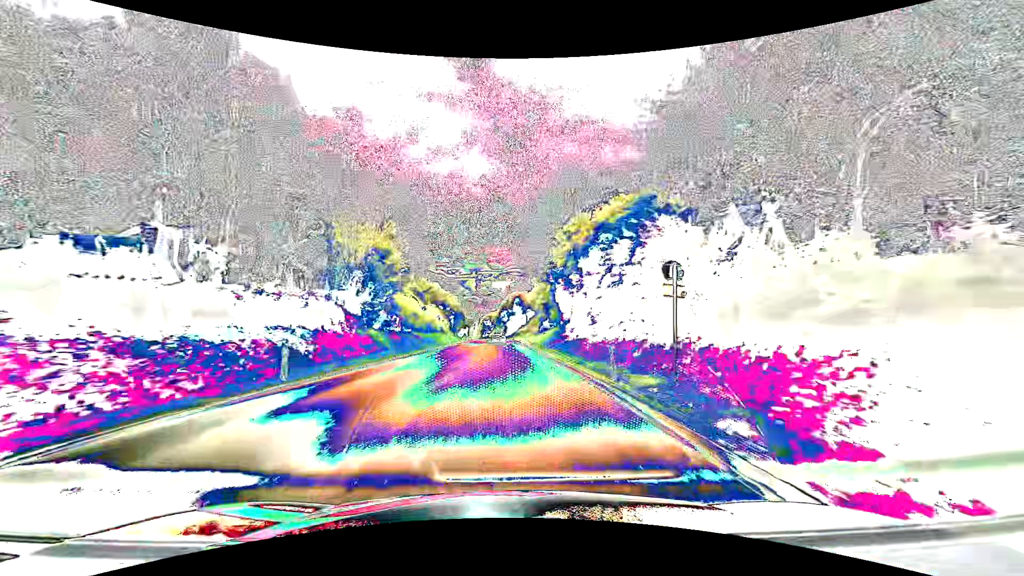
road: primary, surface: asphalt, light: Day
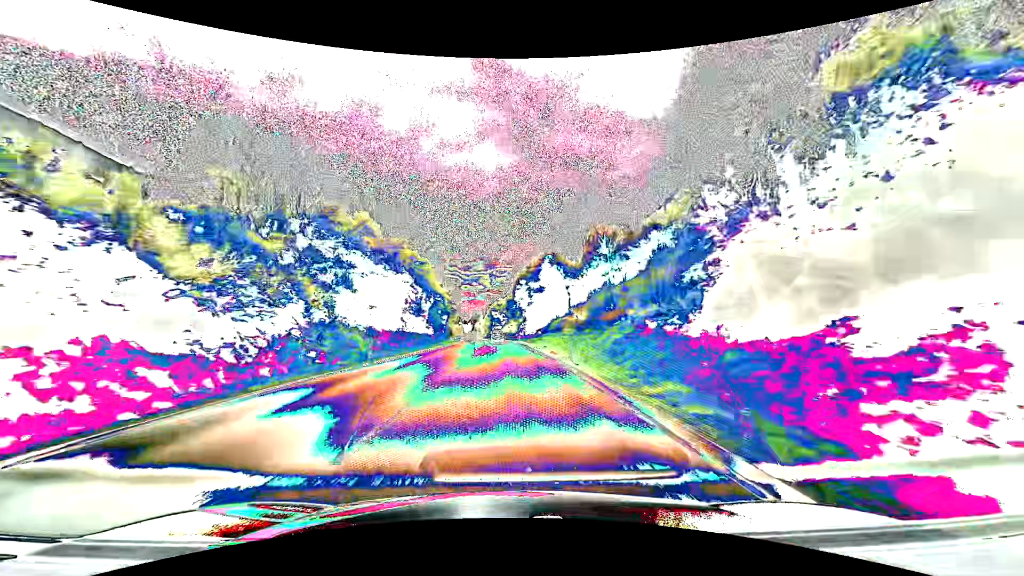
(-1.4, +78.9) m; -2°
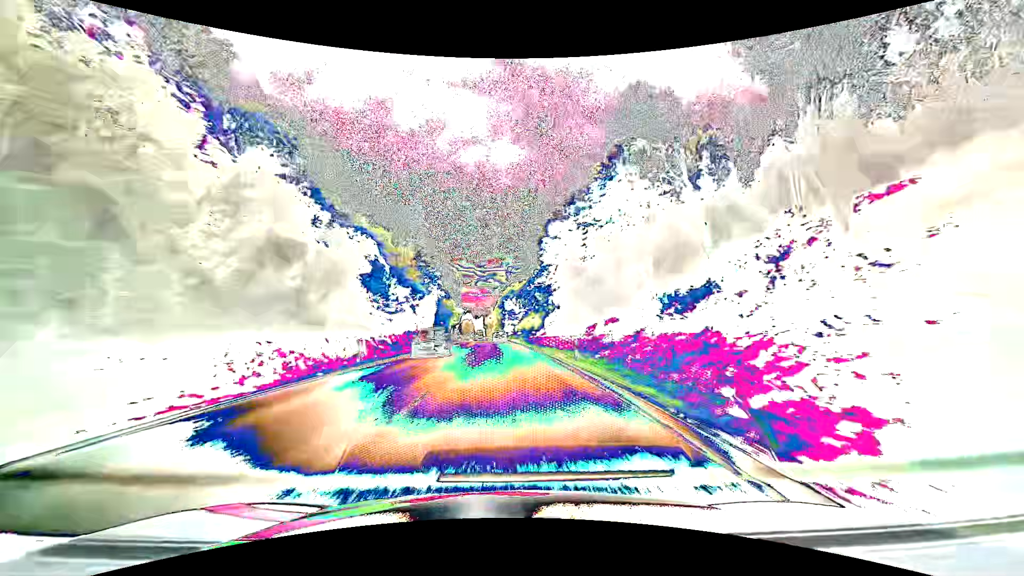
(-0.7, +47.6) m; -2°
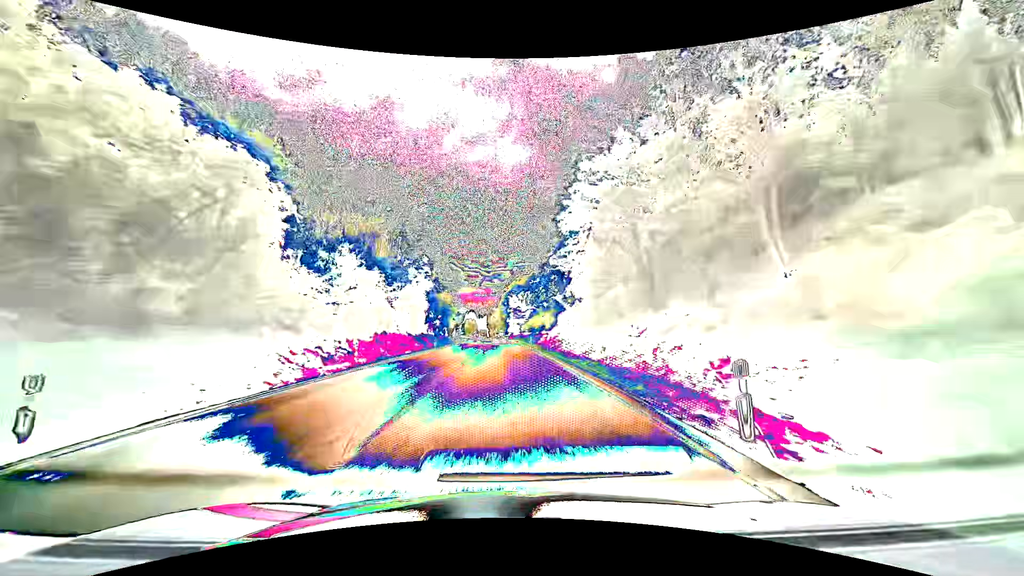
(-0.1, +15.9) m; -1°
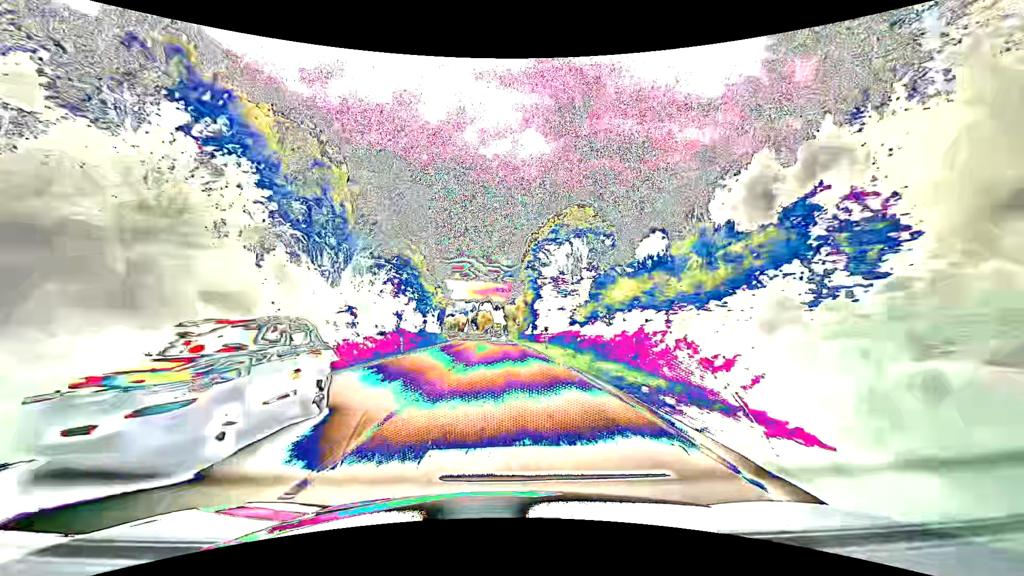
(-0.9, +63.6) m; -2°
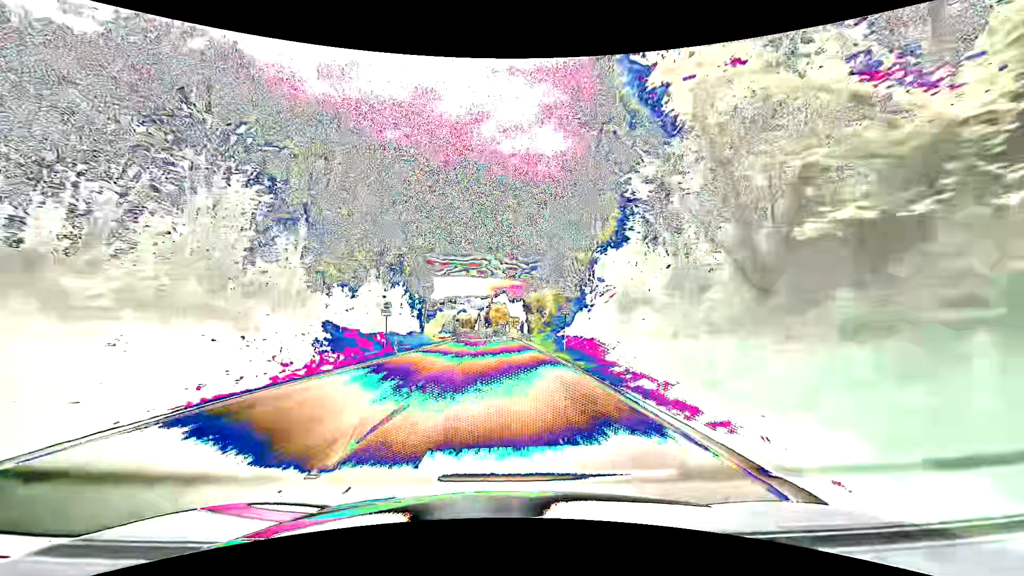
(-0.8, +47.5) m; -2°
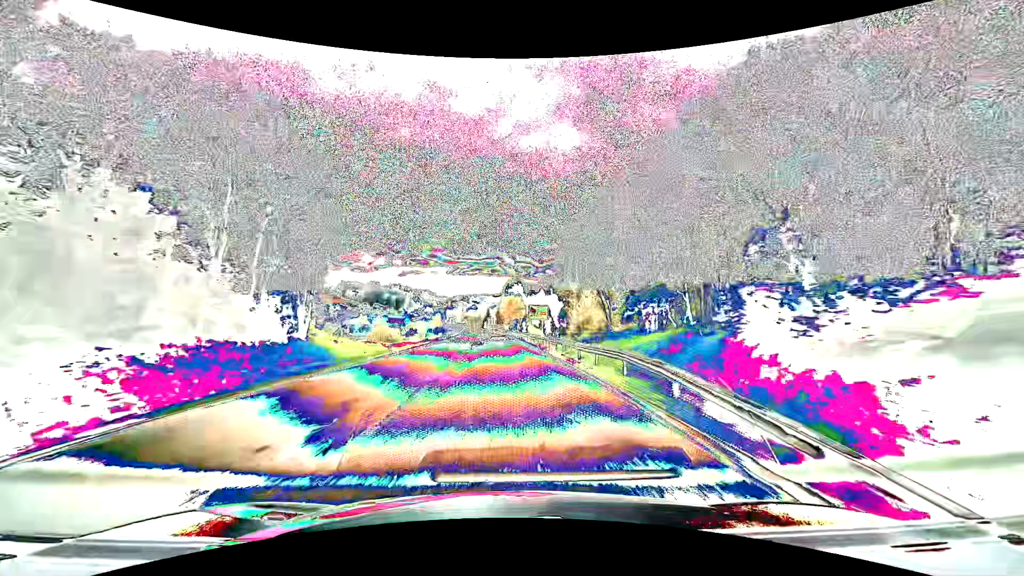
(-0.7, +46.0) m; -2°
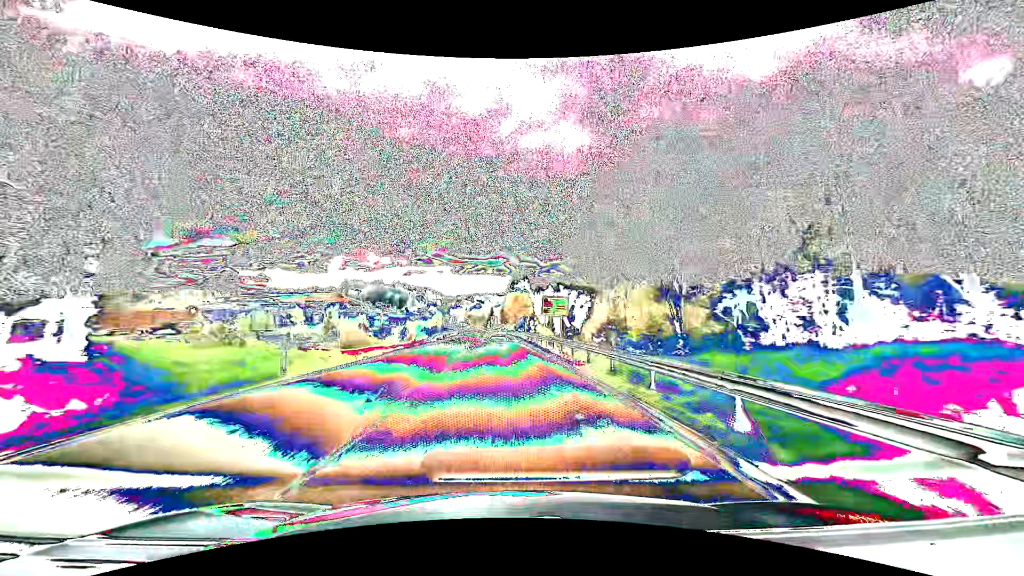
(-0.1, +14.8) m; 0°
(0, +10) (0, +20) (0, +30) (-1, +40) (-1, +50) (-1, +60) (-2, +70) (-2, +80) (-3, +90) (-4, +100) m
